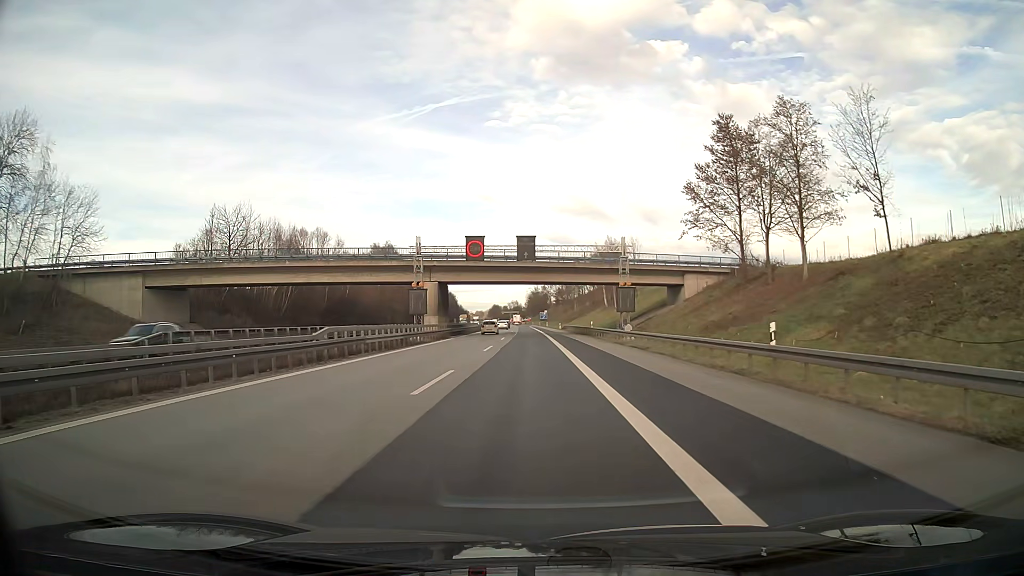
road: motorway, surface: asphalt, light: Day
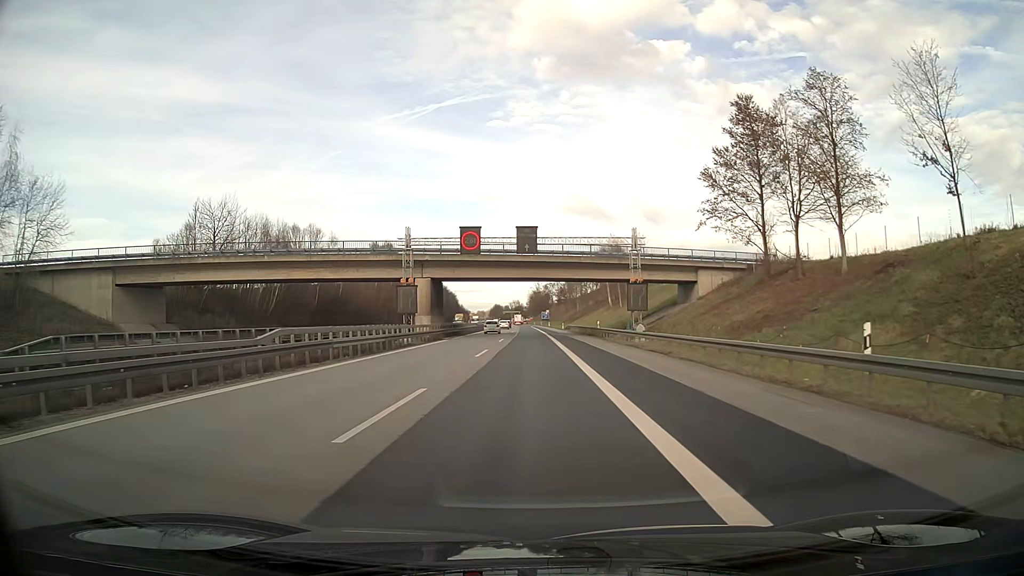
(0.0, +5.0) m; 0°
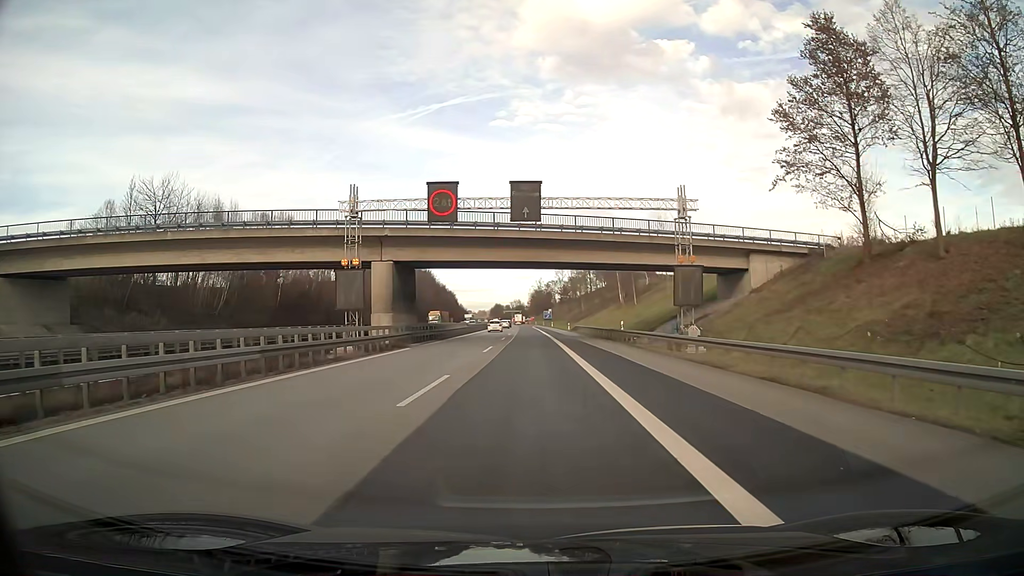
(0.0, +14.9) m; 0°
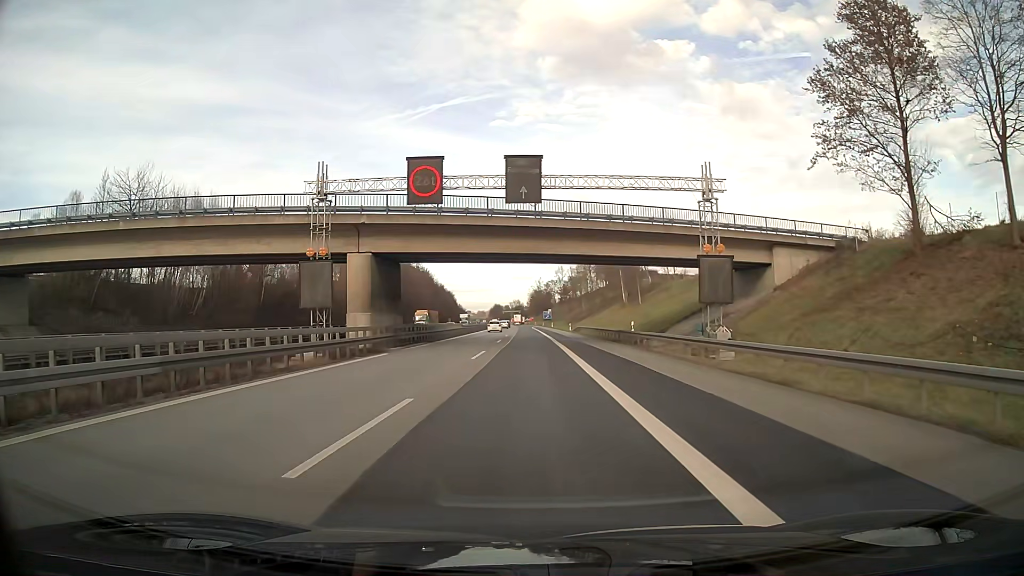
(0.0, +5.0) m; 0°
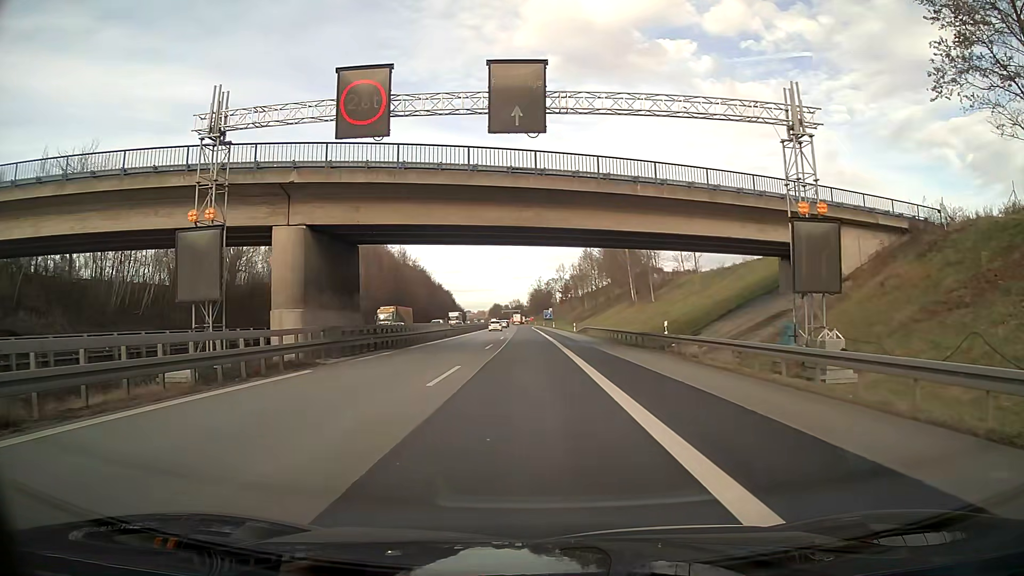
(0.0, +9.9) m; 0°
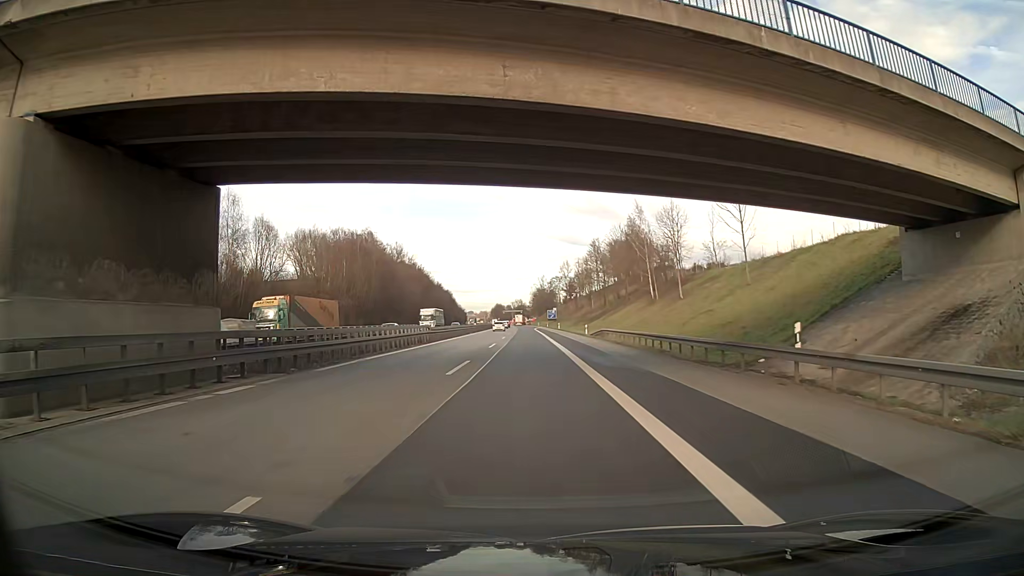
(0.0, +14.9) m; 0°
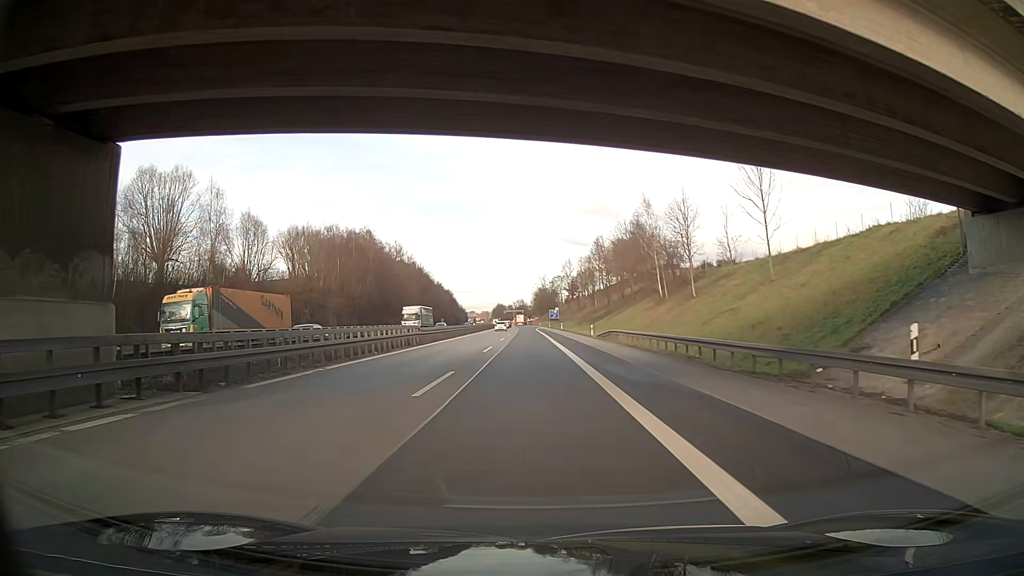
(0.0, +5.0) m; 0°
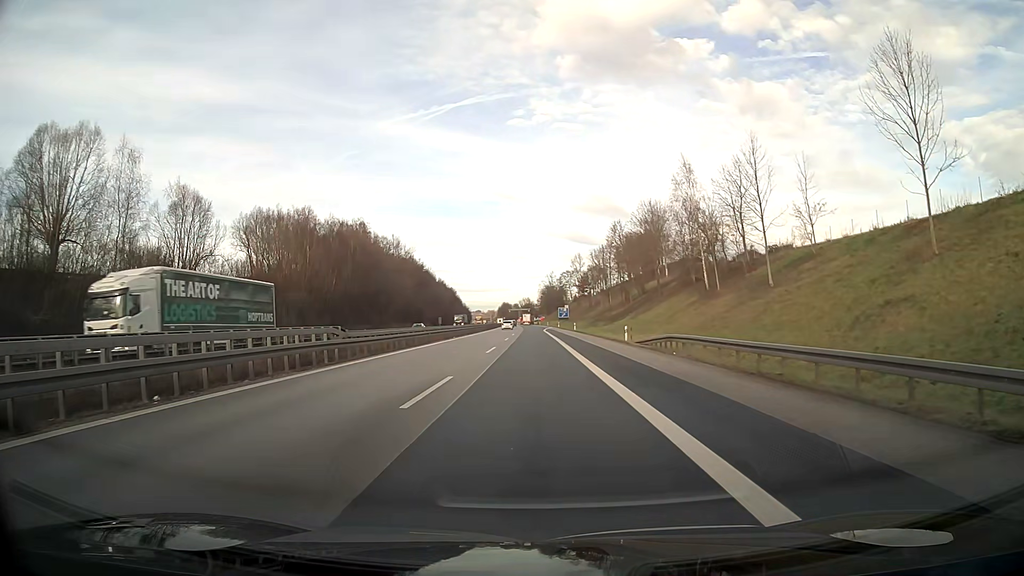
(0.0, +19.9) m; -1°
(0, +10) (0, +20) (0, +30) (0, +40) (0, +50) (0, +60) (0, +70) (0, +80) (-1, +90) (-1, +100) m
